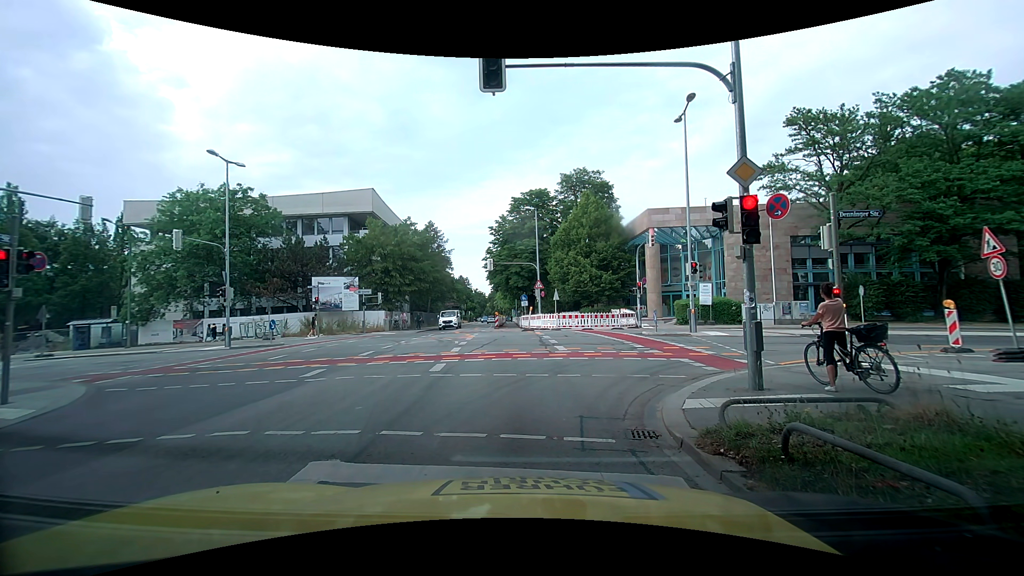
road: secondary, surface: asphalt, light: Day
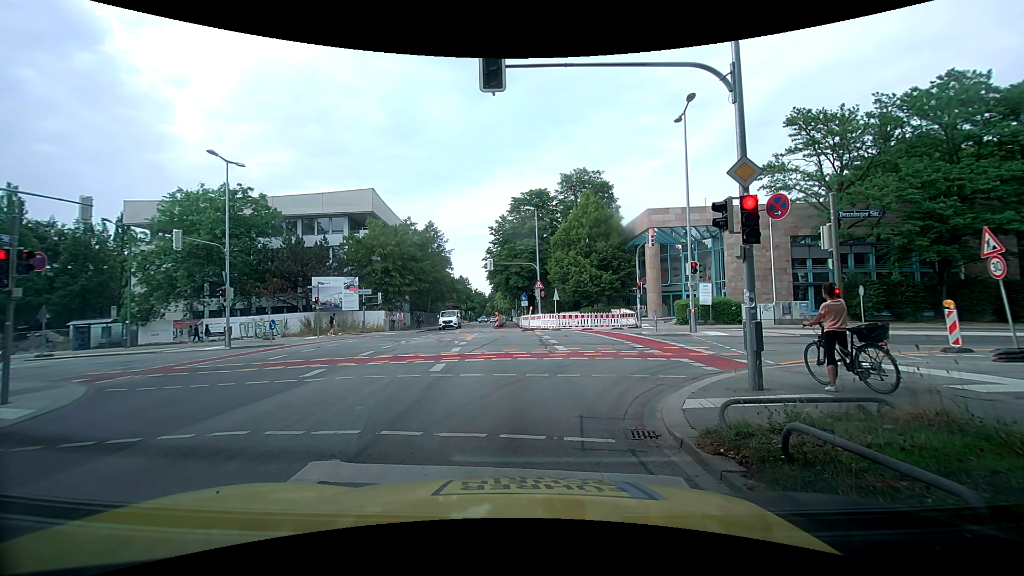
(0.0, 0.0) m; 0°
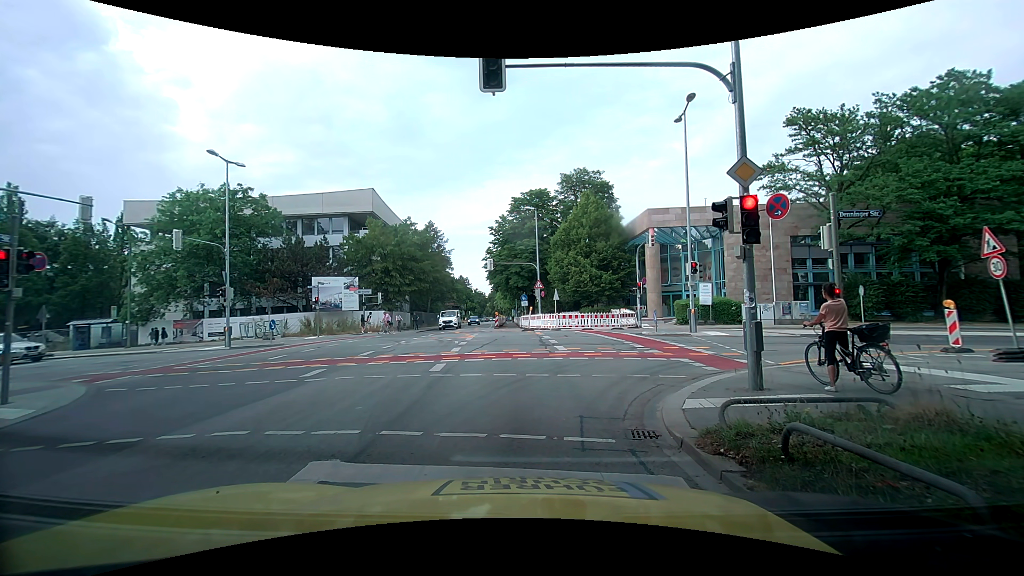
(0.0, 0.0) m; 0°
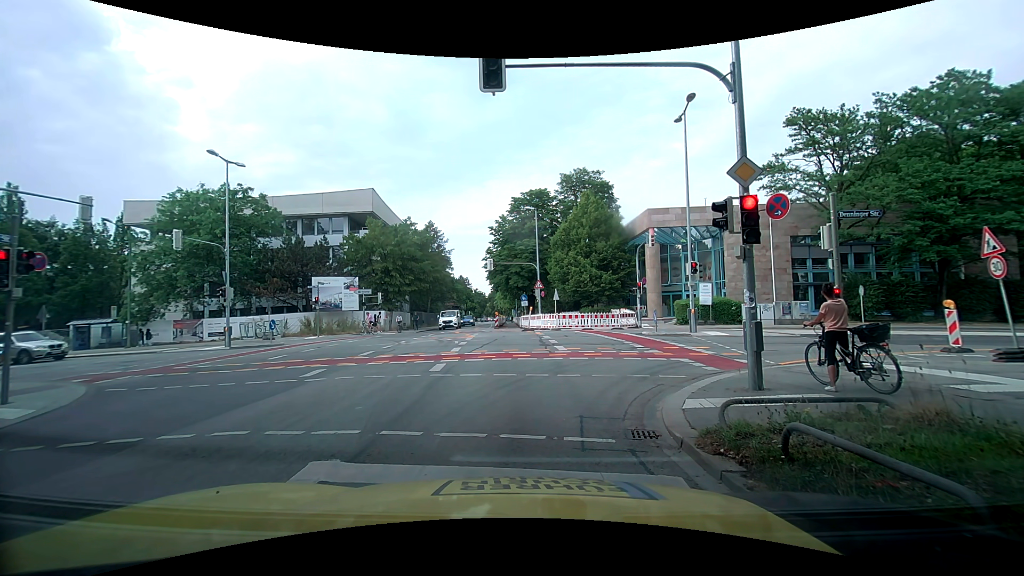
(0.0, 0.0) m; 0°
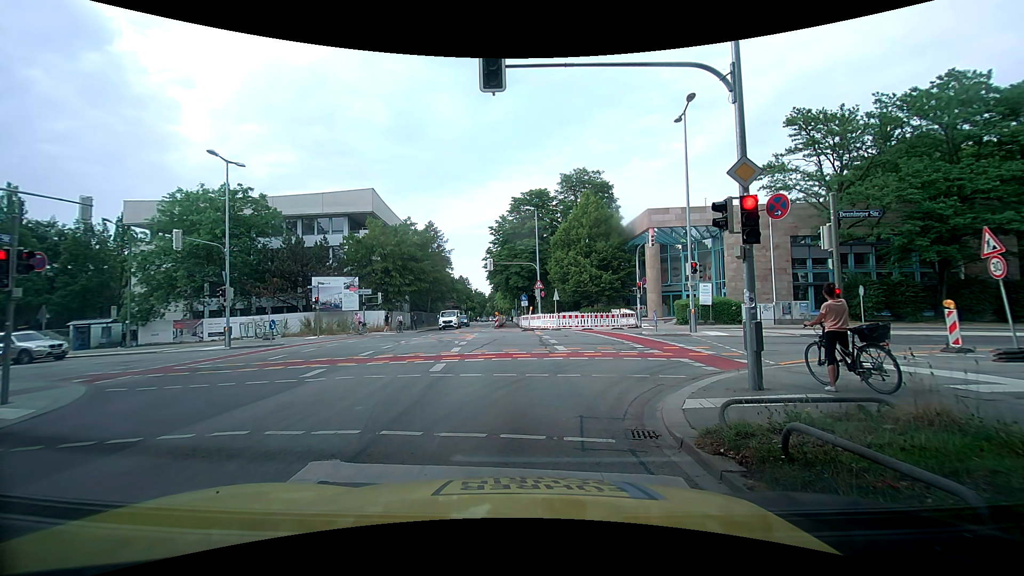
(0.0, 0.0) m; 0°
